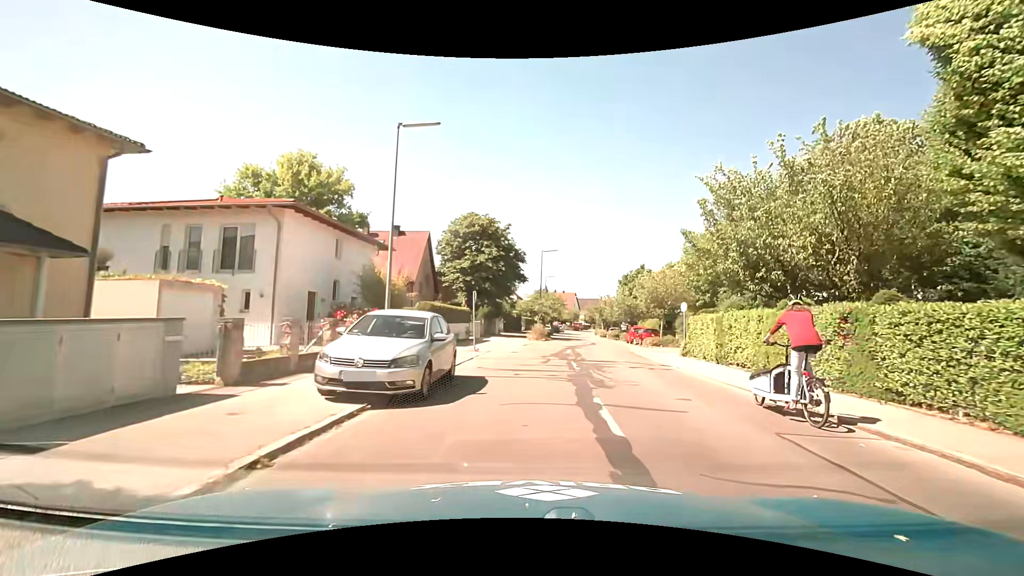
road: tertiary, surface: asphalt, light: Day
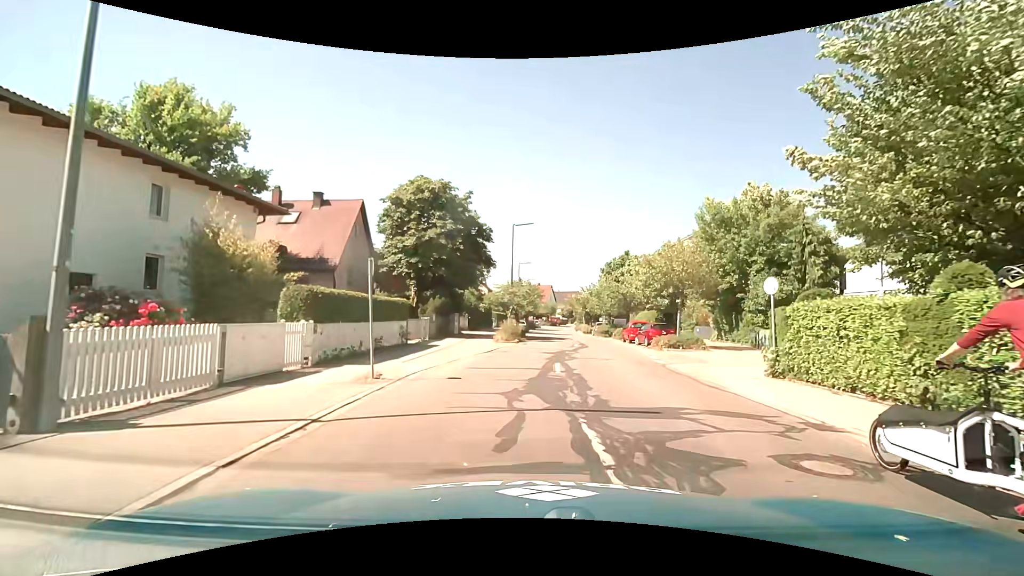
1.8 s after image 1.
(+0.4, +11.1) m; +2°
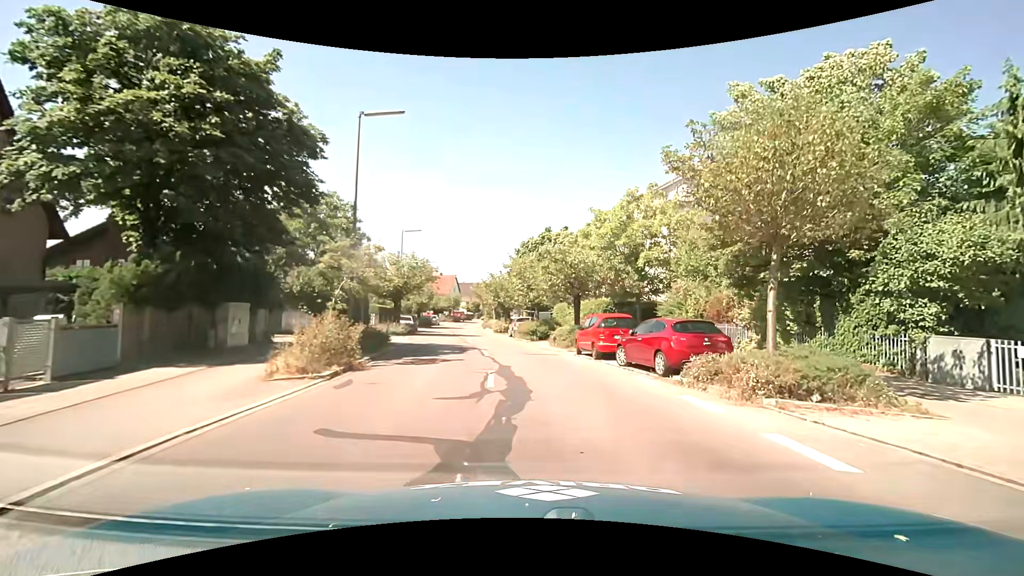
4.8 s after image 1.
(+1.3, +19.0) m; +10°
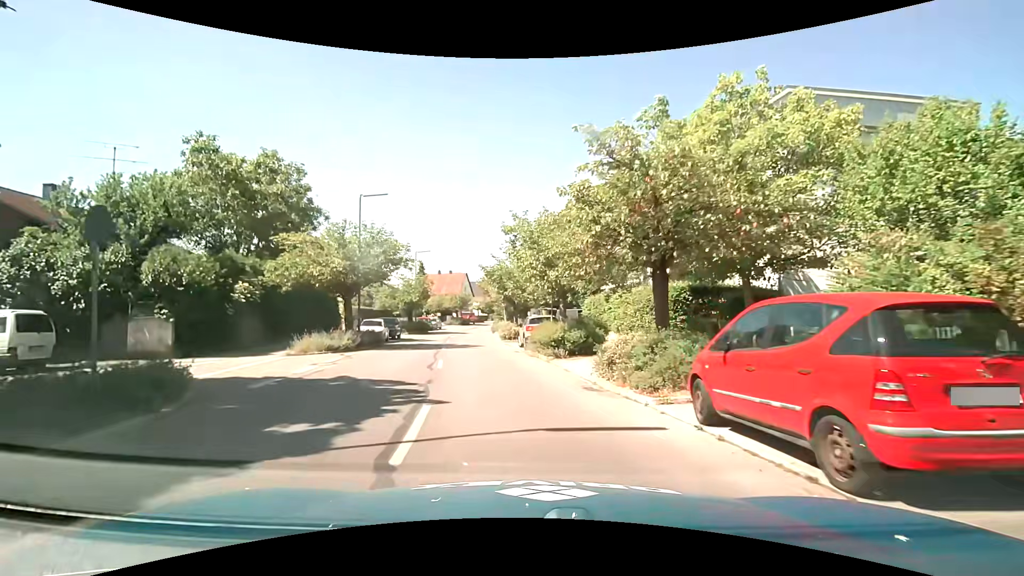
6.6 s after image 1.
(+0.2, +13.3) m; -1°
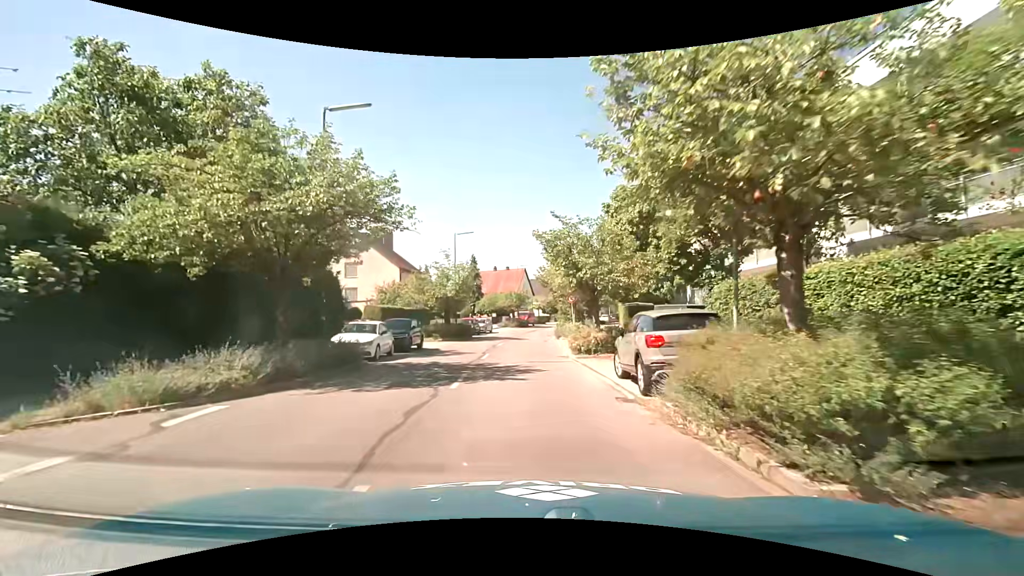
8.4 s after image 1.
(-0.9, +12.7) m; -8°
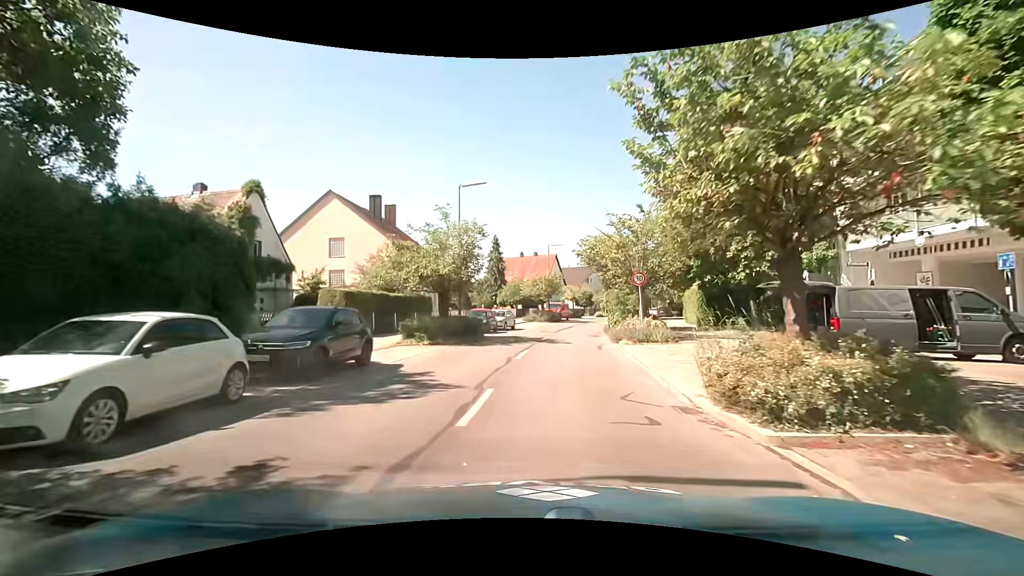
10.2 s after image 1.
(-0.3, +13.0) m; -1°
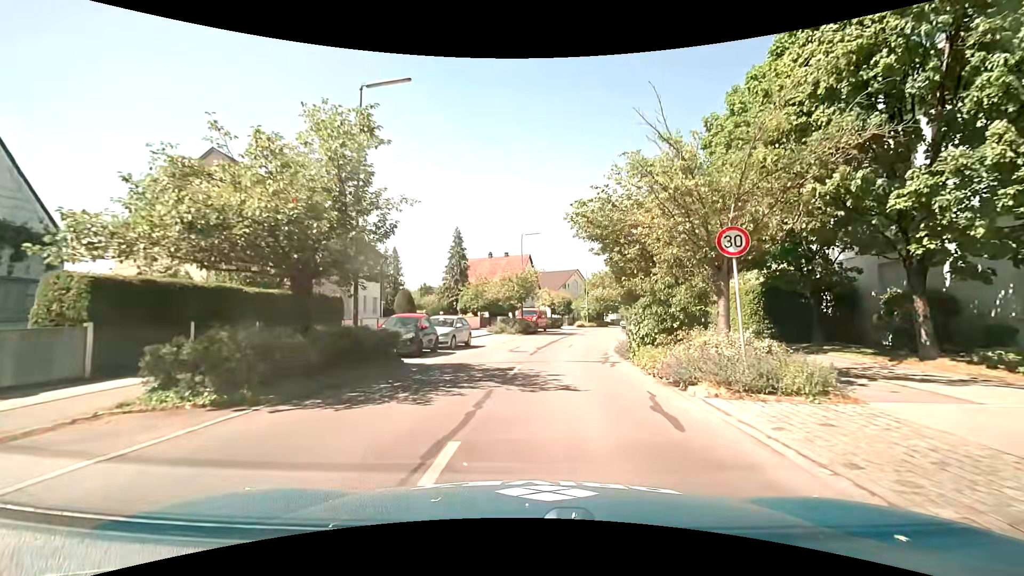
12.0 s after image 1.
(+0.1, +12.7) m; +2°
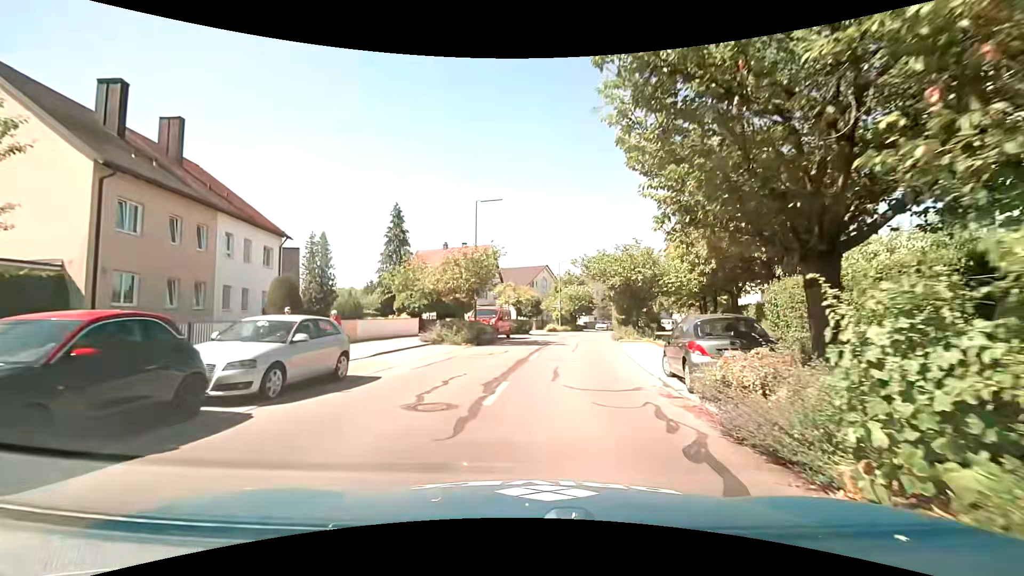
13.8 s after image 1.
(+0.4, +12.5) m; +3°
(0, +10) (+1, +20) (+3, +30) (+5, +40) (+7, +49) (+10, +59) (+14, +68) (+18, +77) (+23, +86) (+30, +93) m
